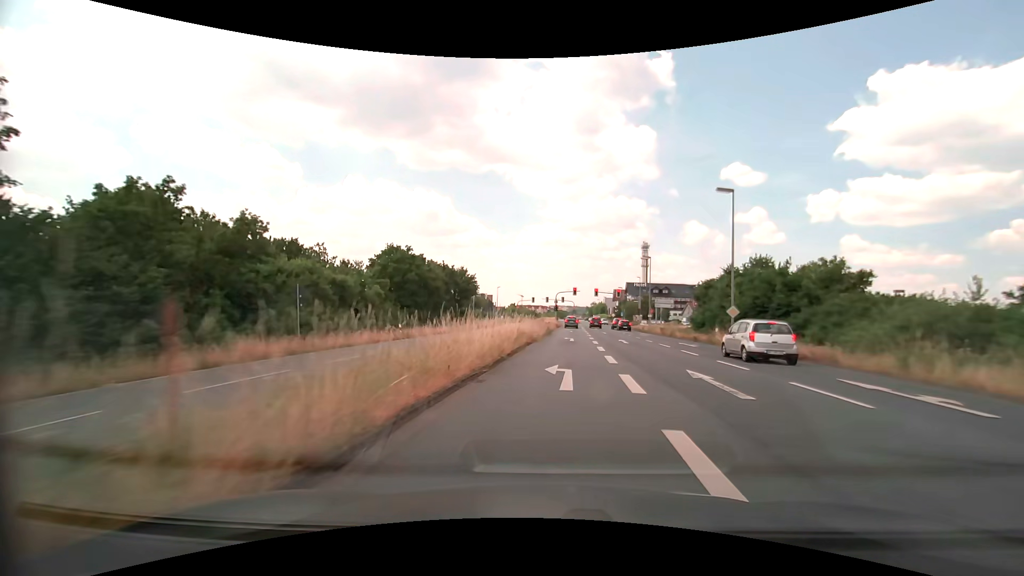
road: primary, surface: asphalt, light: Day
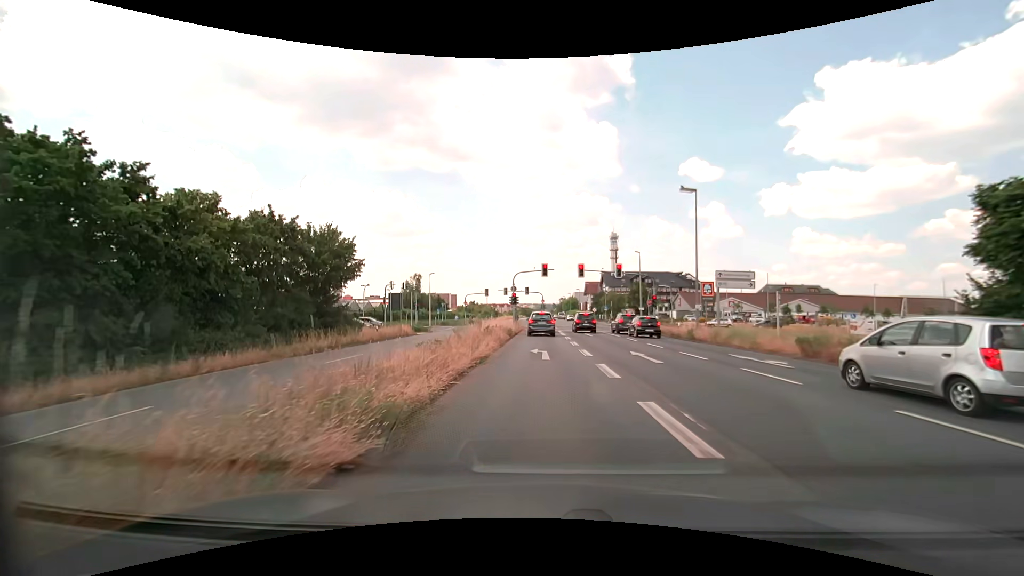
(+1.5, +33.3) m; +4°
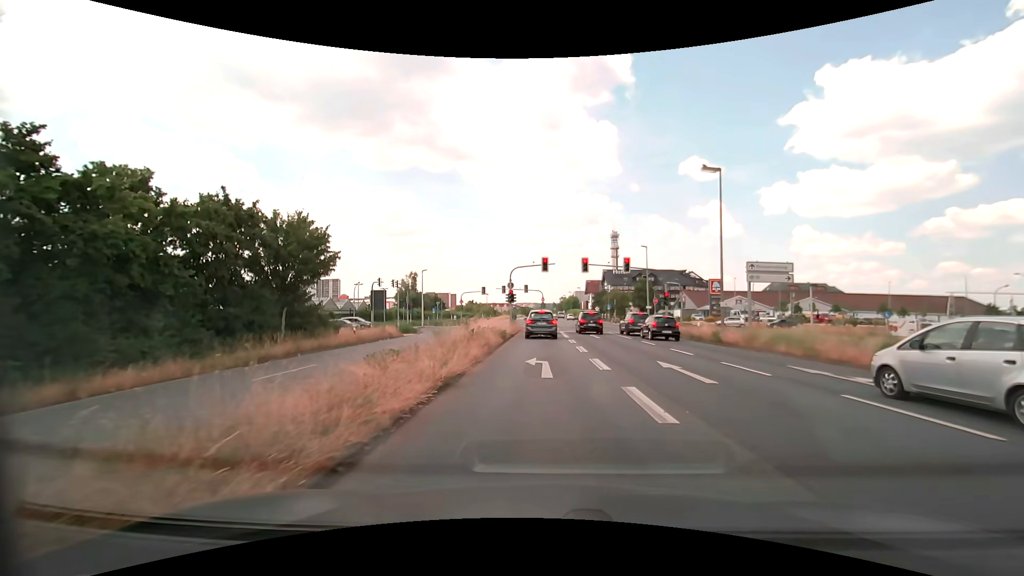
(0.0, +4.4) m; 0°
(0, +10) (0, +20) (0, +30) (0, +40) (0, +50) (-2, +60) (-7, +68) (-16, +73) (-26, +74) (-35, +74) m
